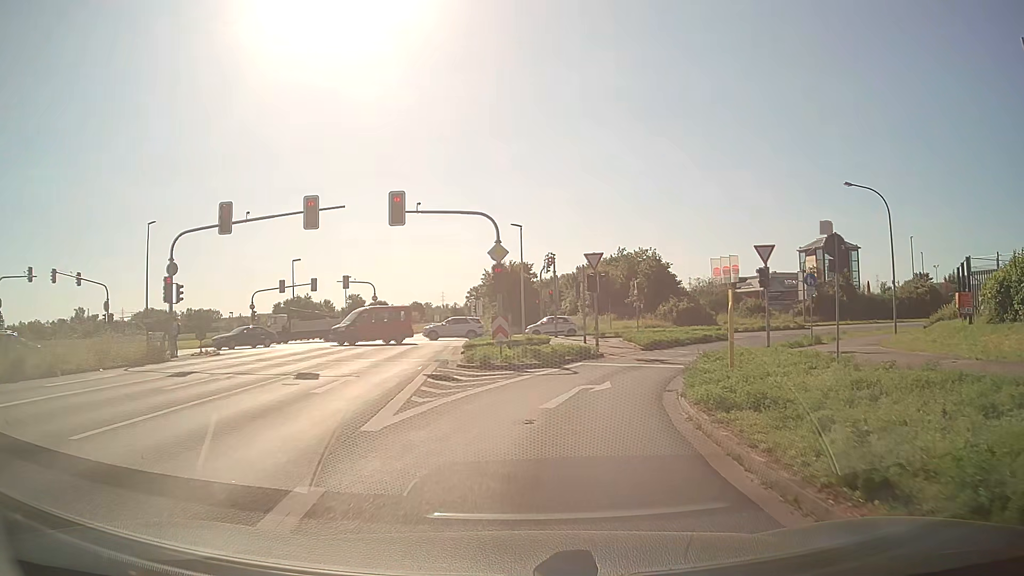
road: primary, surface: asphalt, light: Day
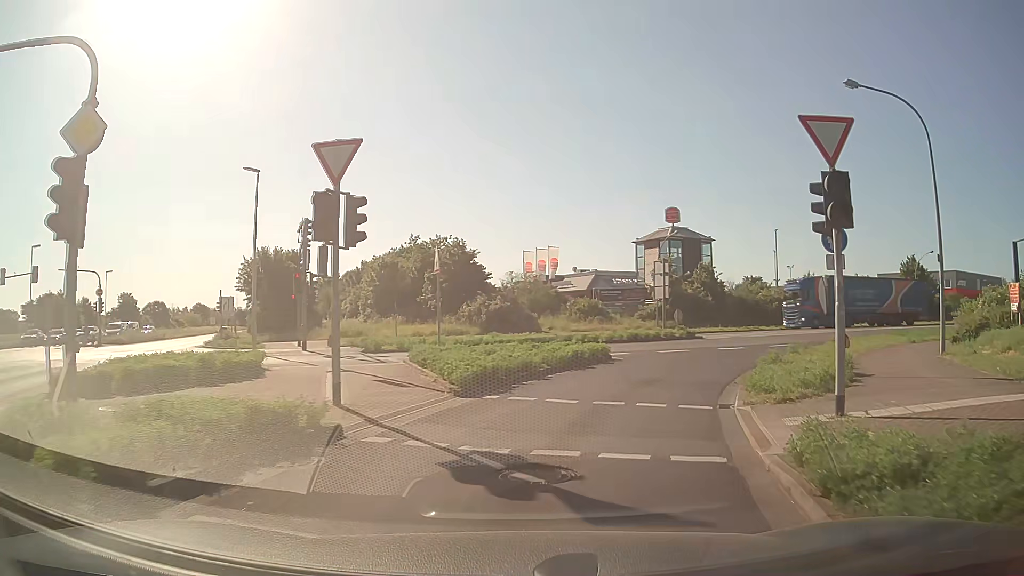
(+2.3, +17.2) m; +18°
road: tertiary_link
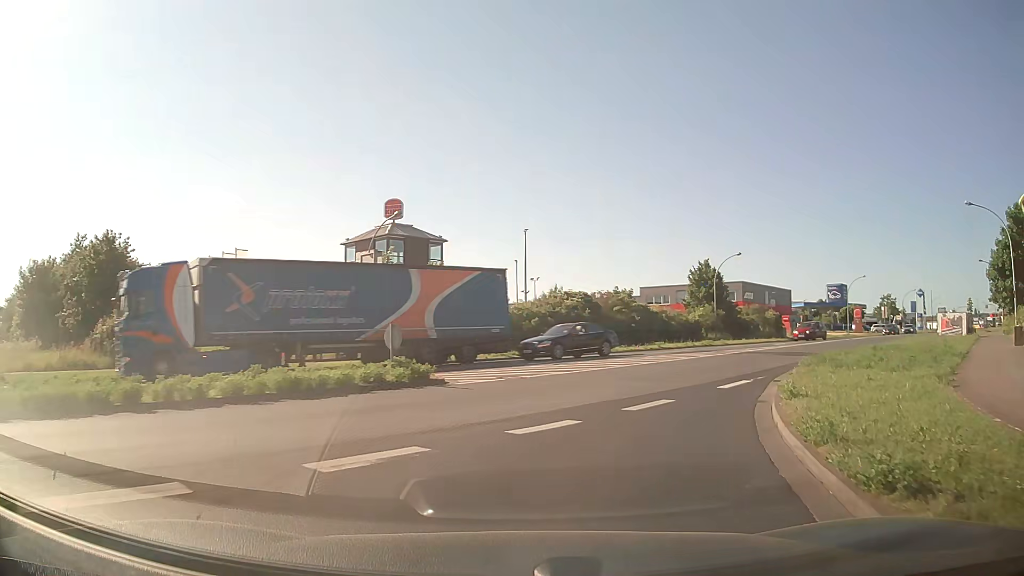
(+3.4, +16.8) m; +24°
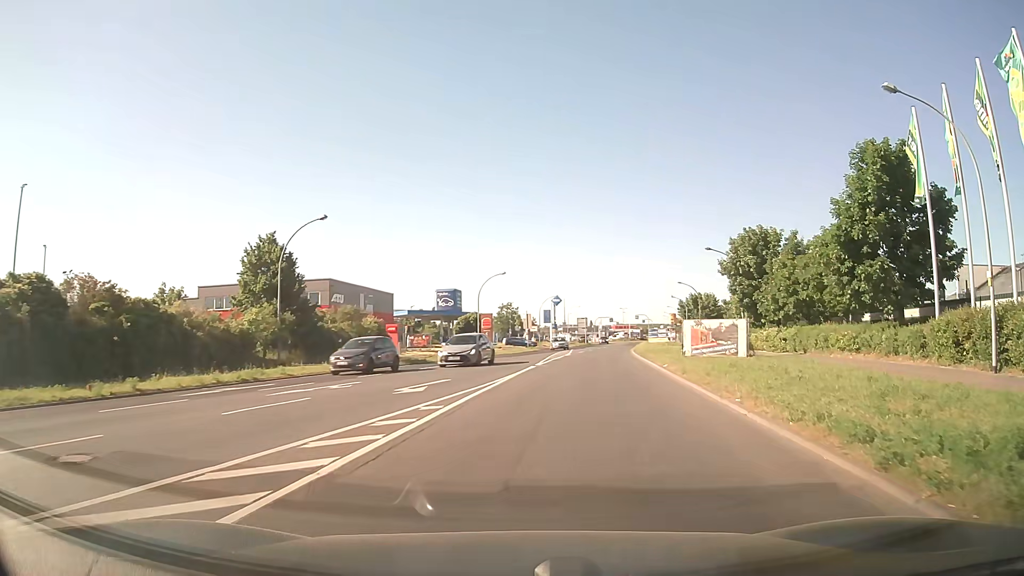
(+7.4, +23.9) m; +34°
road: tertiary
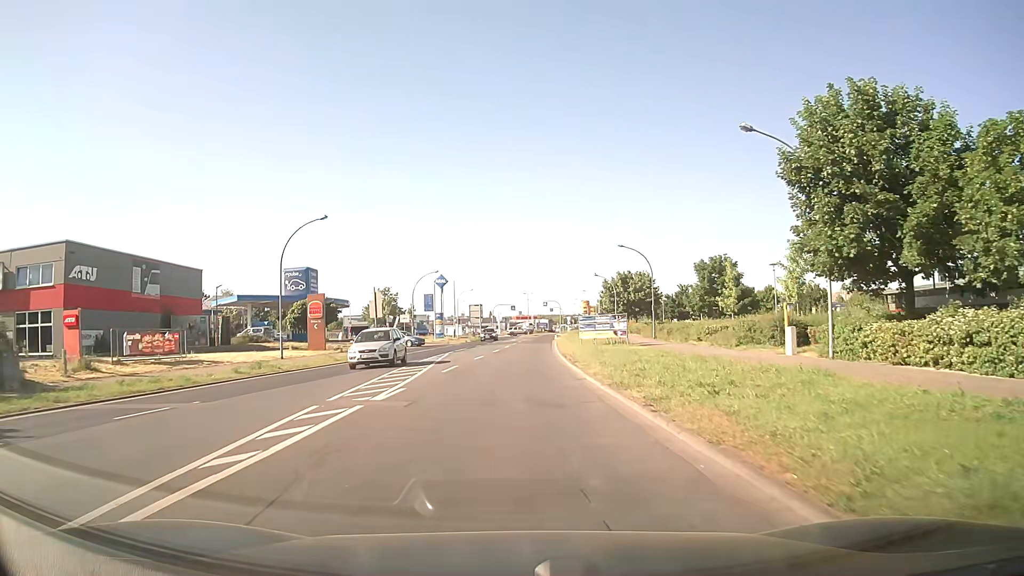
(+3.7, +30.2) m; +8°
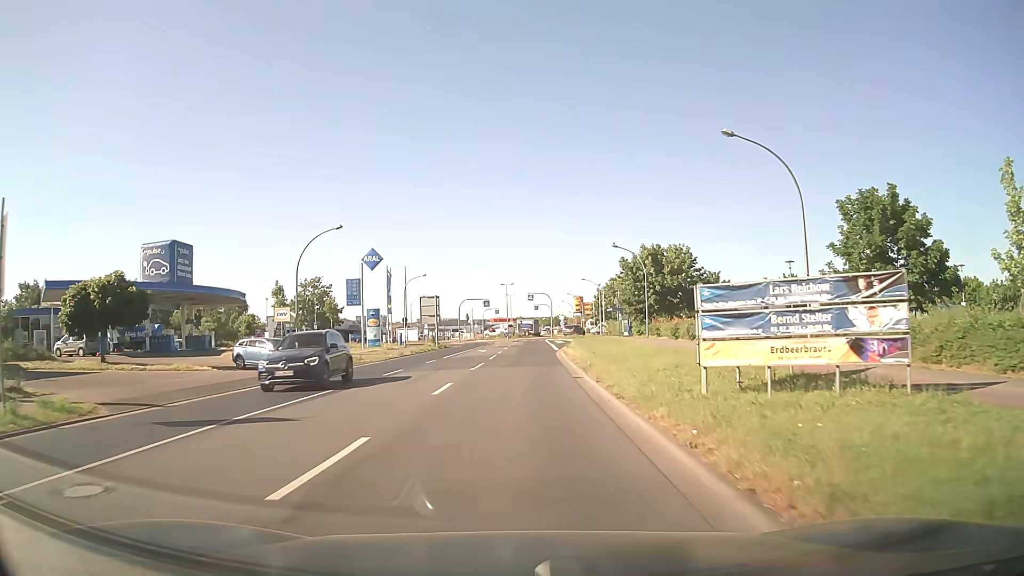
(+0.5, +33.4) m; +2°
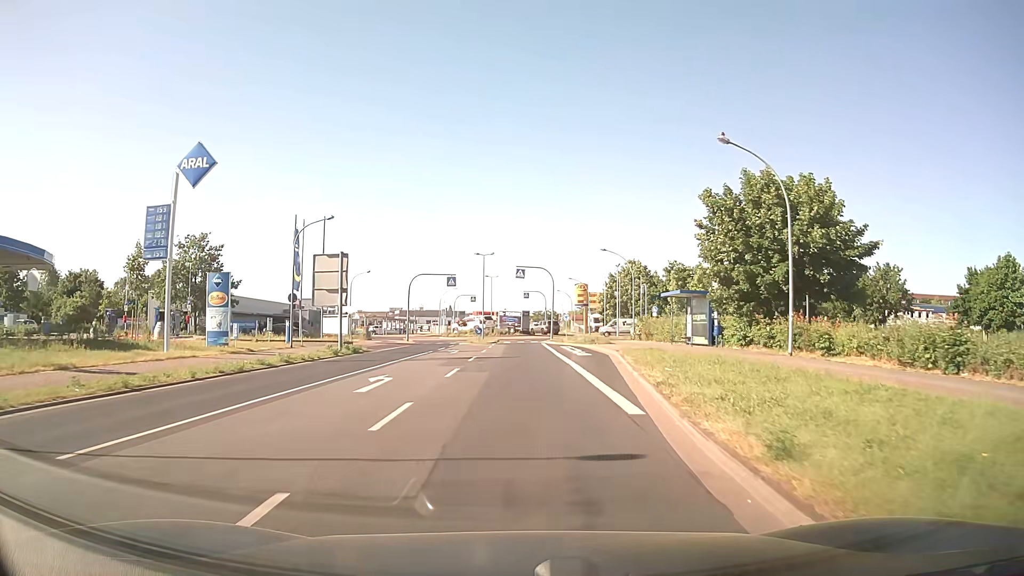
(+0.5, +32.8) m; +1°
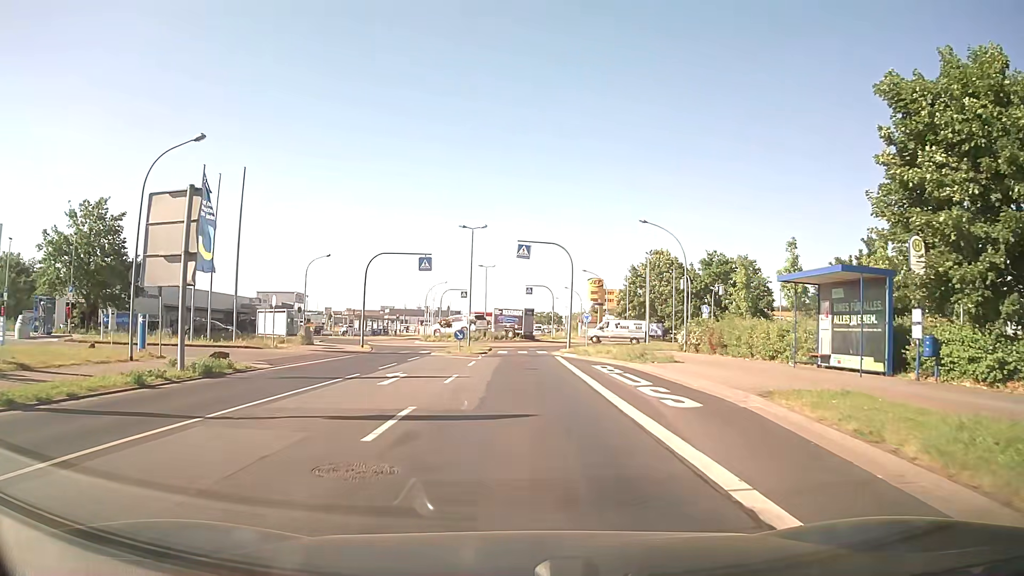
(0.0, +17.7) m; 0°
(0, +10) (0, +20) (0, +30) (+1, +40) (+4, +49) (+8, +58) (+5, +68) (+1, +77) (0, +87) (0, +97) m
